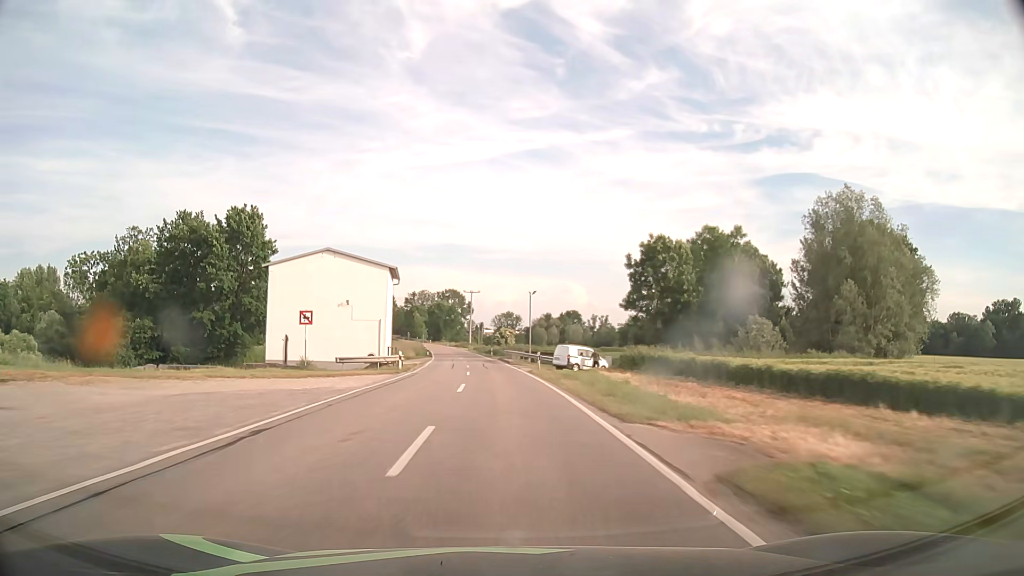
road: tertiary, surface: asphalt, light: Day
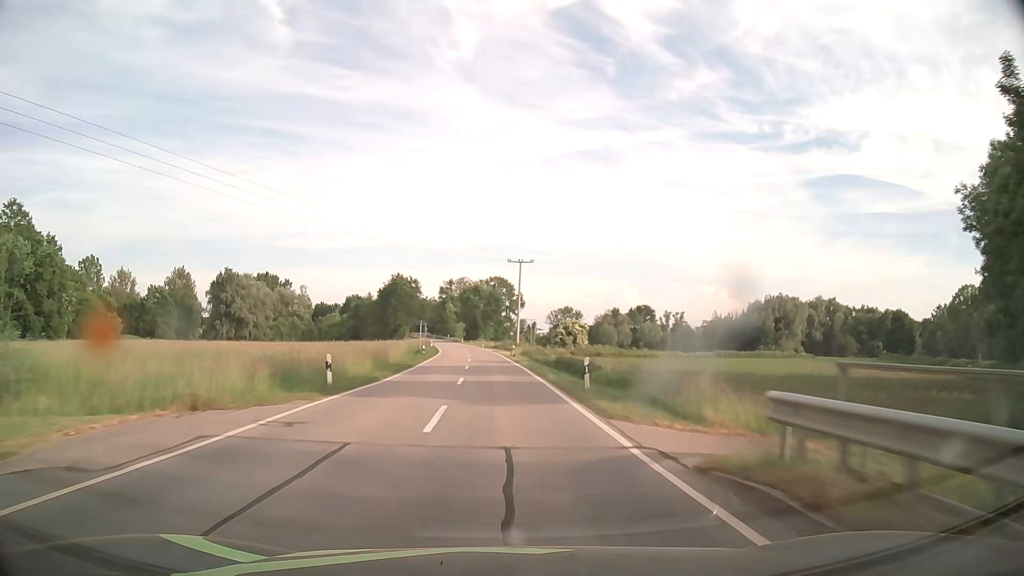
(-2.2, +57.0) m; -4°
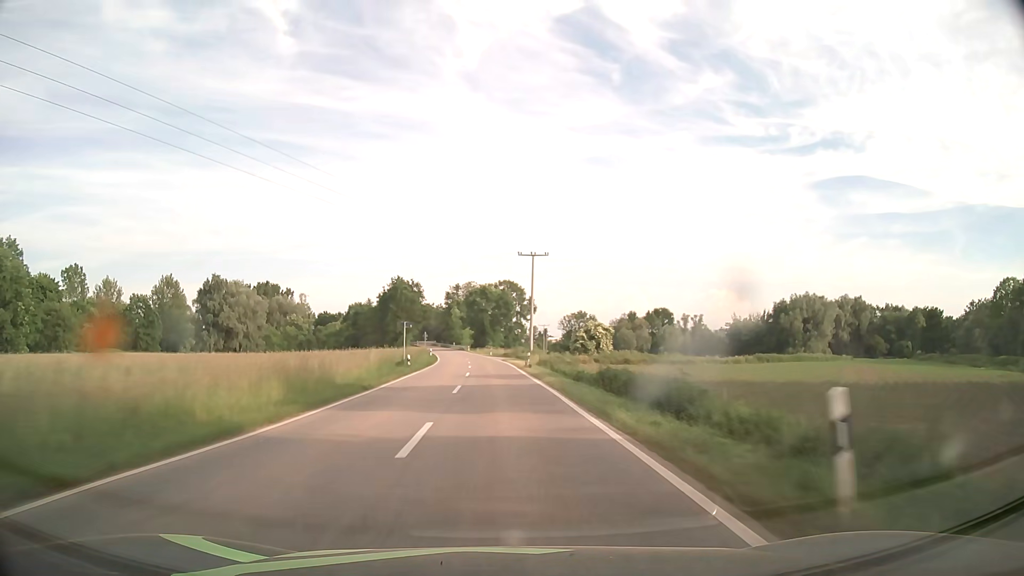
(-0.1, +14.3) m; -1°
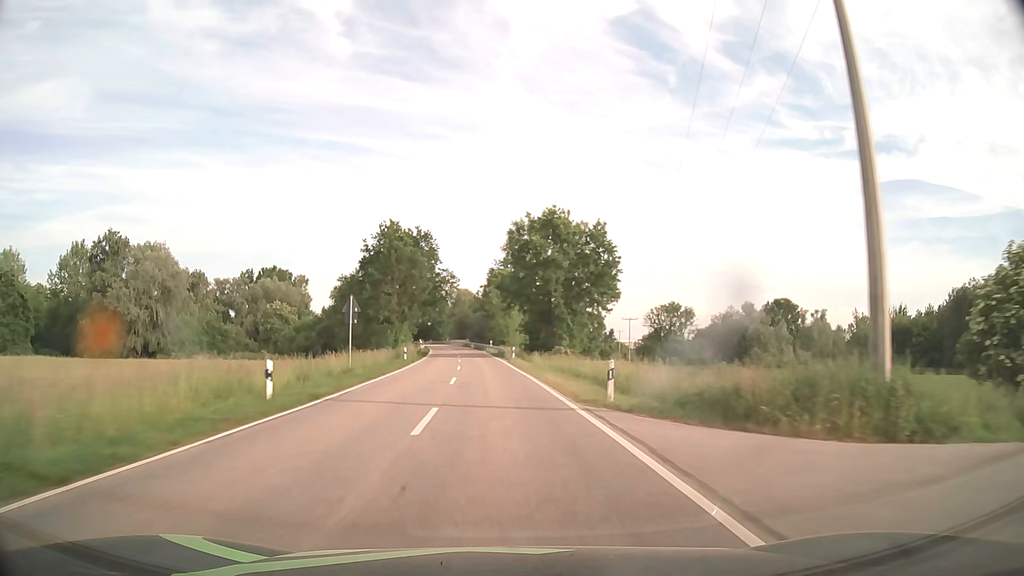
(-3.1, +70.7) m; -5°
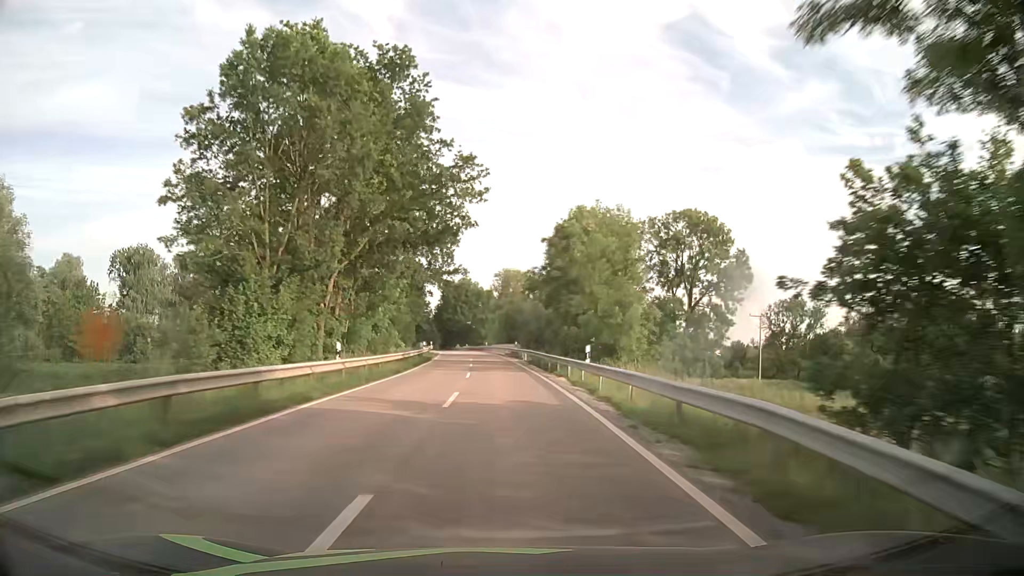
(-2.8, +56.4) m; -5°
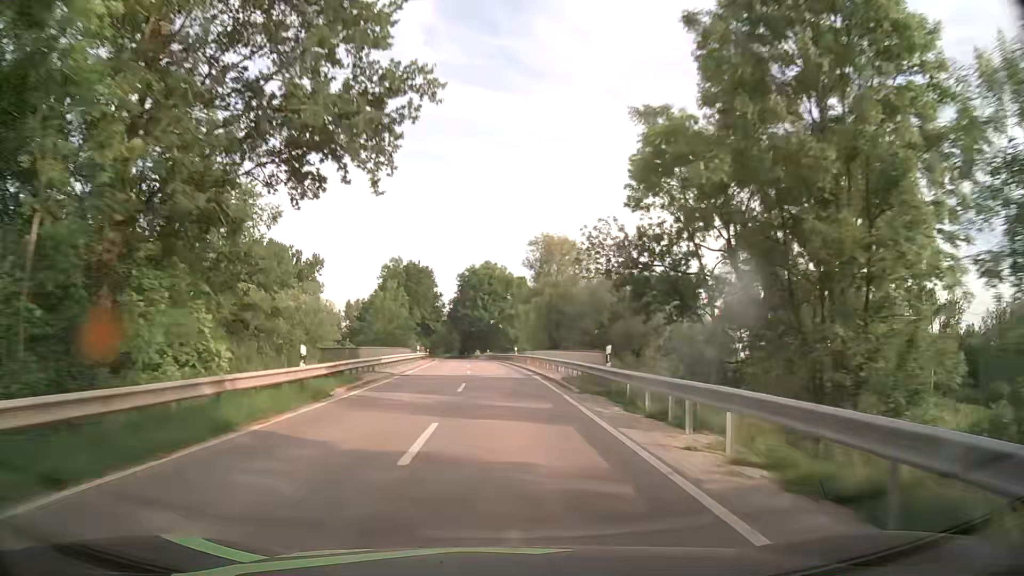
(-0.8, +42.3) m; -2°
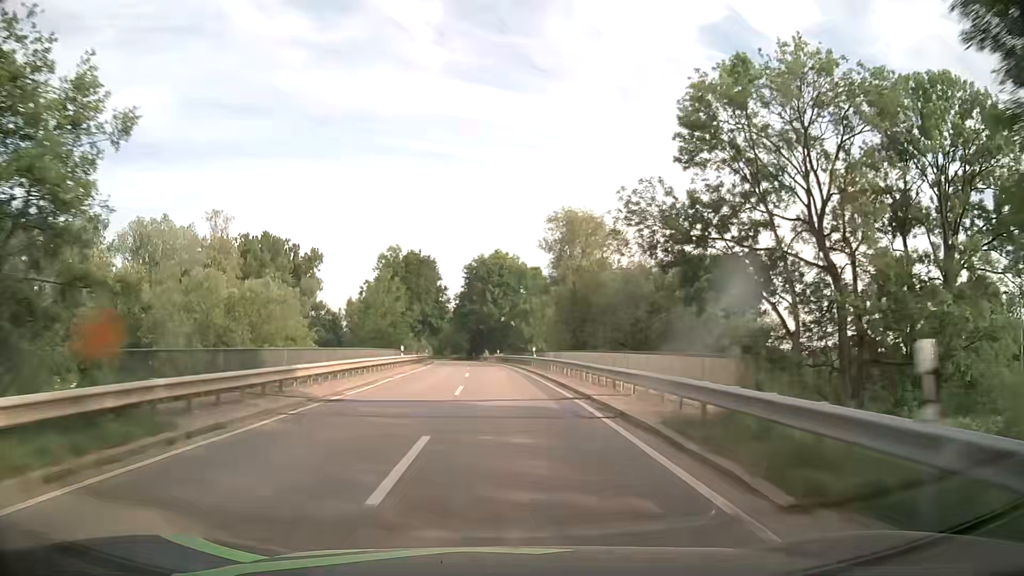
(-0.2, +14.1) m; -1°
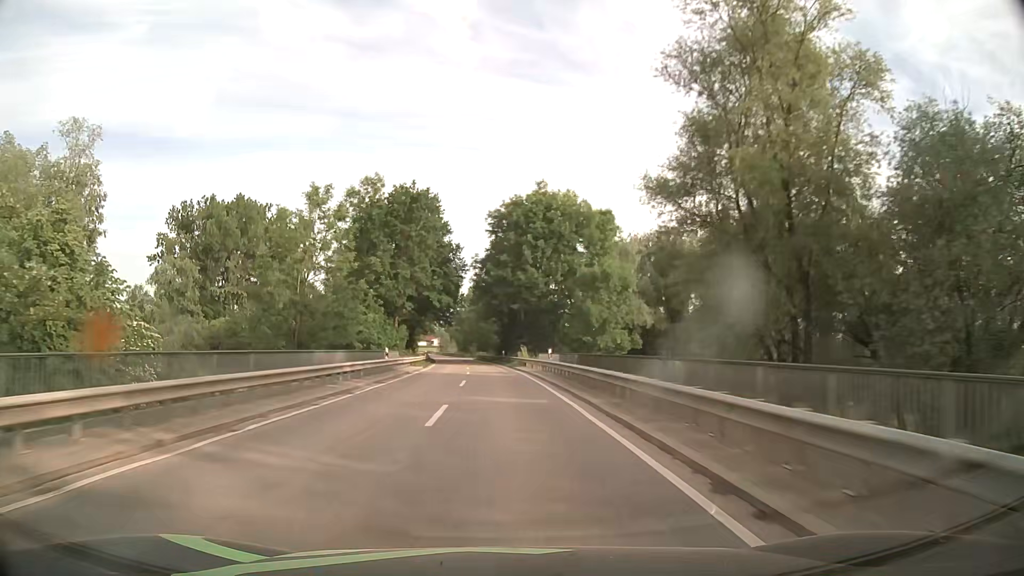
(-1.0, +42.5) m; -3°
(0, +10) (0, +20) (-1, +30) (-1, +40) (-2, +50) (-2, +60) (-3, +70) (-4, +80) (-5, +90) (-6, +100) m
